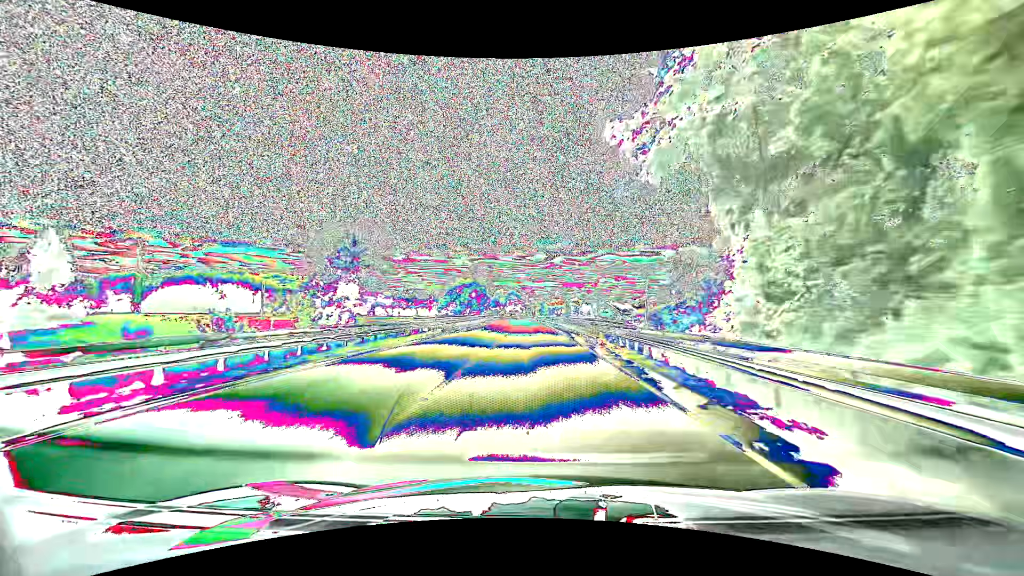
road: primary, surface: asphalt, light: Day
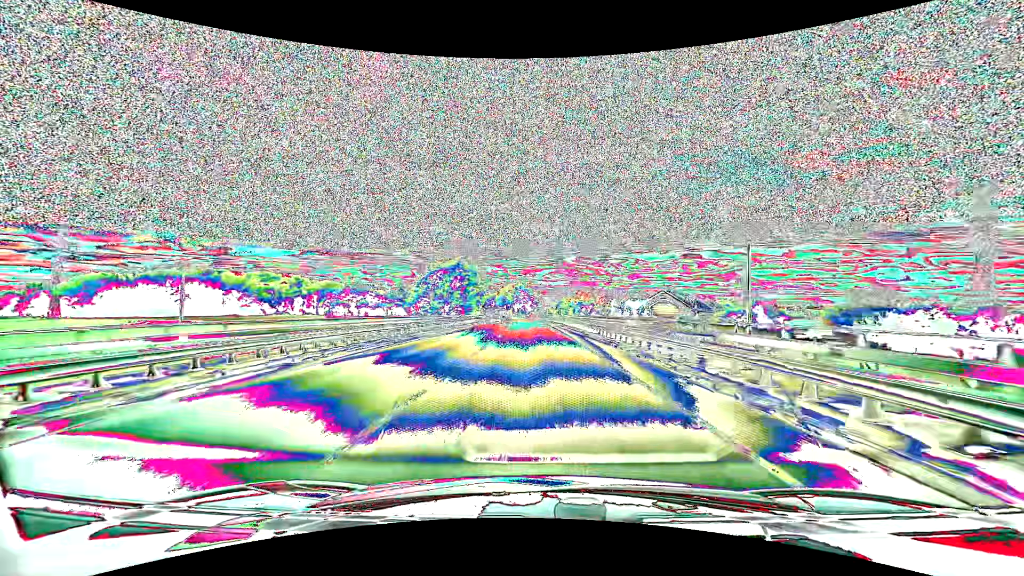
(-0.5, +48.3) m; -1°
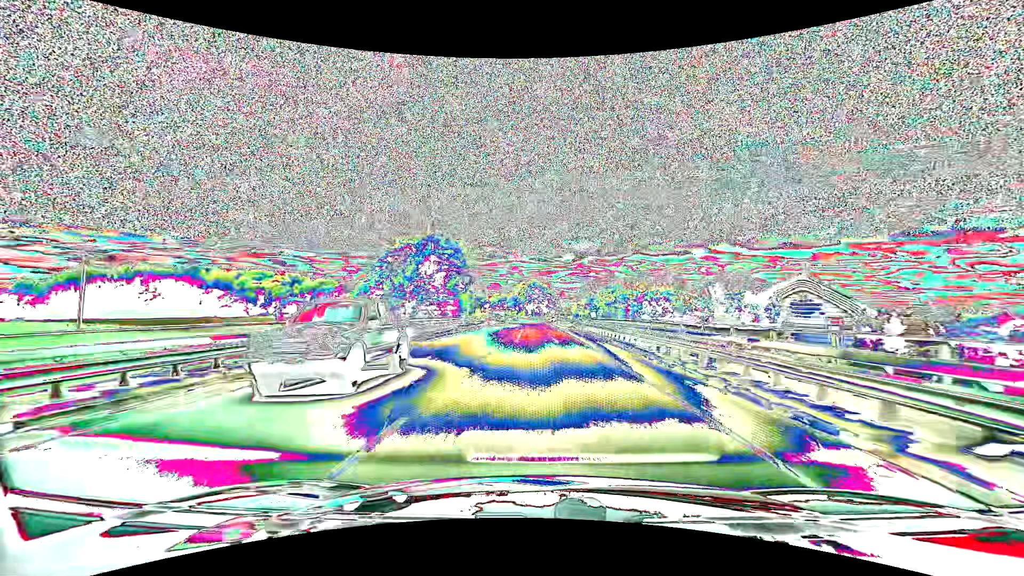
(-0.7, +35.9) m; -2°
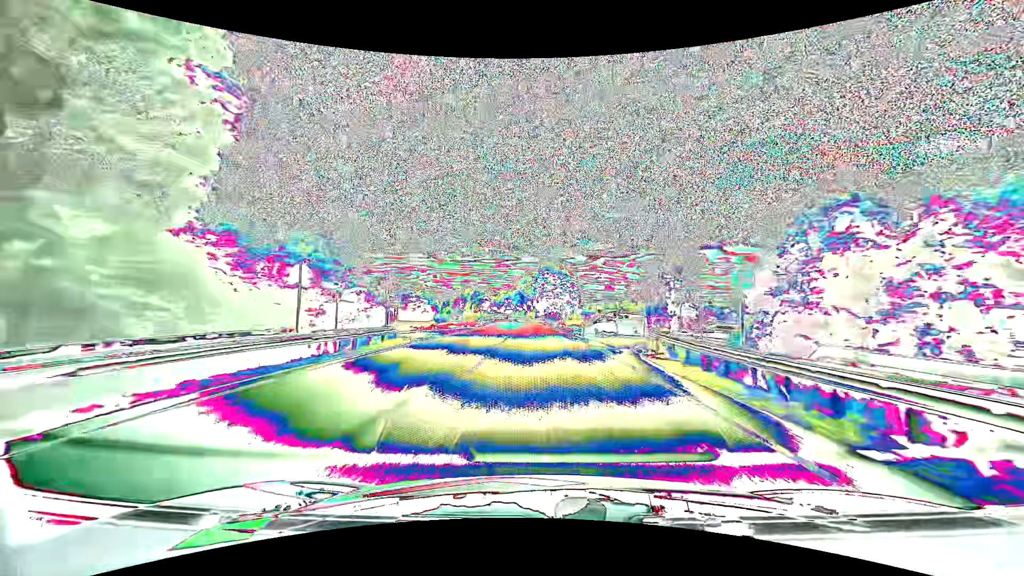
(-0.8, +59.3) m; -1°
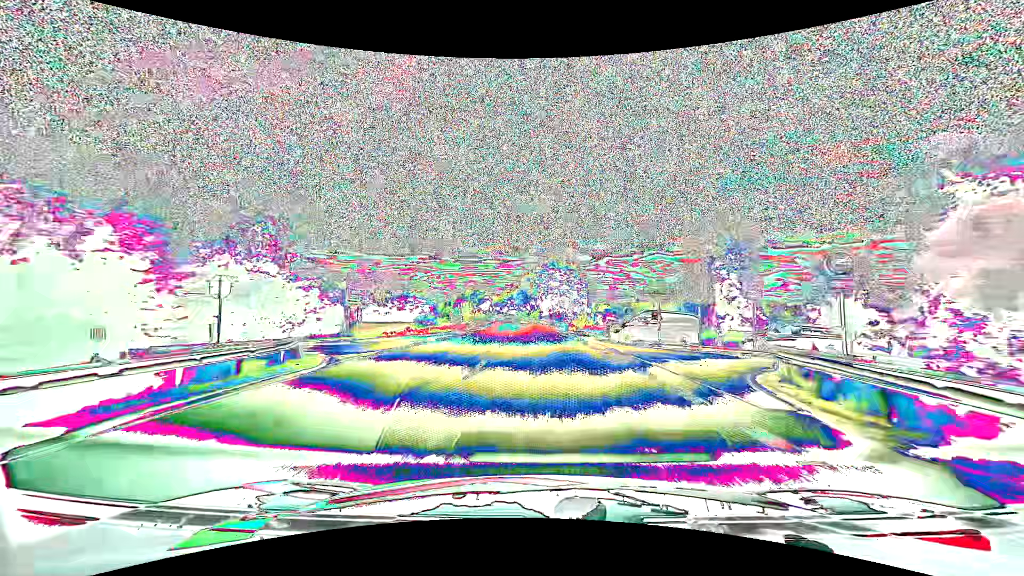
(-0.1, +11.7) m; 0°
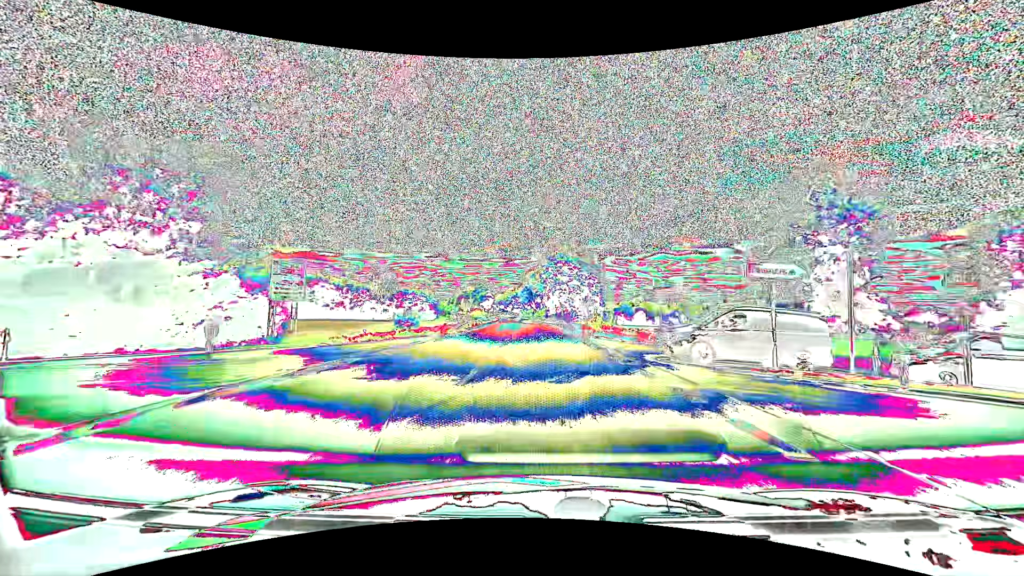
(-0.1, +11.7) m; -1°
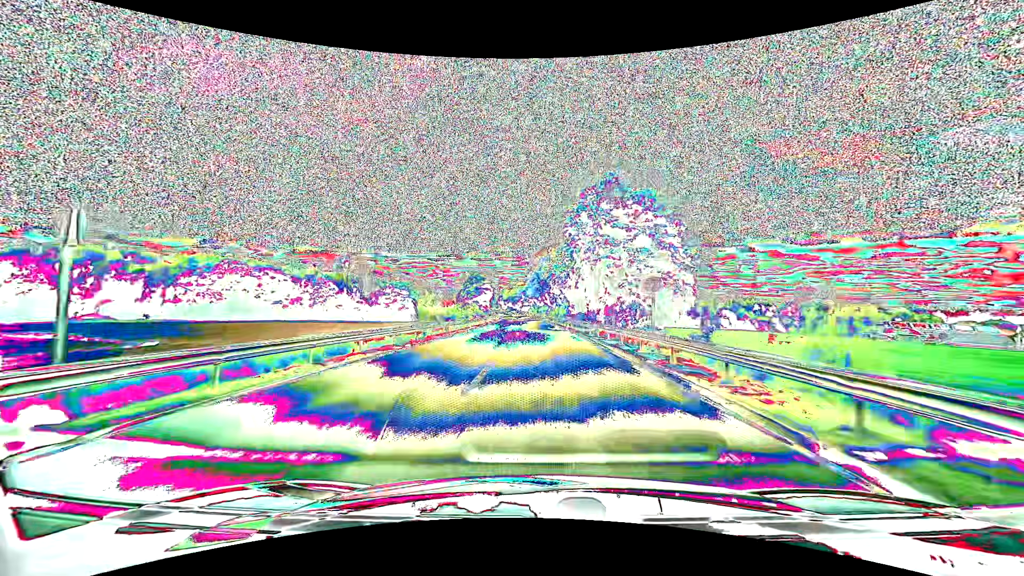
(-0.7, +46.6) m; -1°
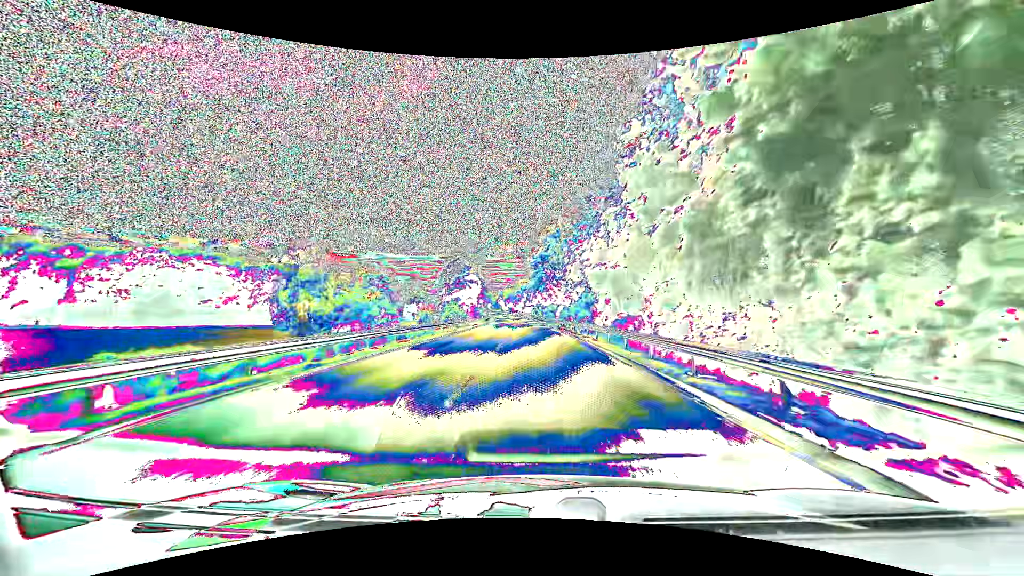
(-0.1, +34.8) m; -1°
(0, +10) (0, +20) (0, +30) (0, +40) (-1, +50) (-1, +60) (-1, +70) (-2, +80) (-2, +90) (-3, +100) m
